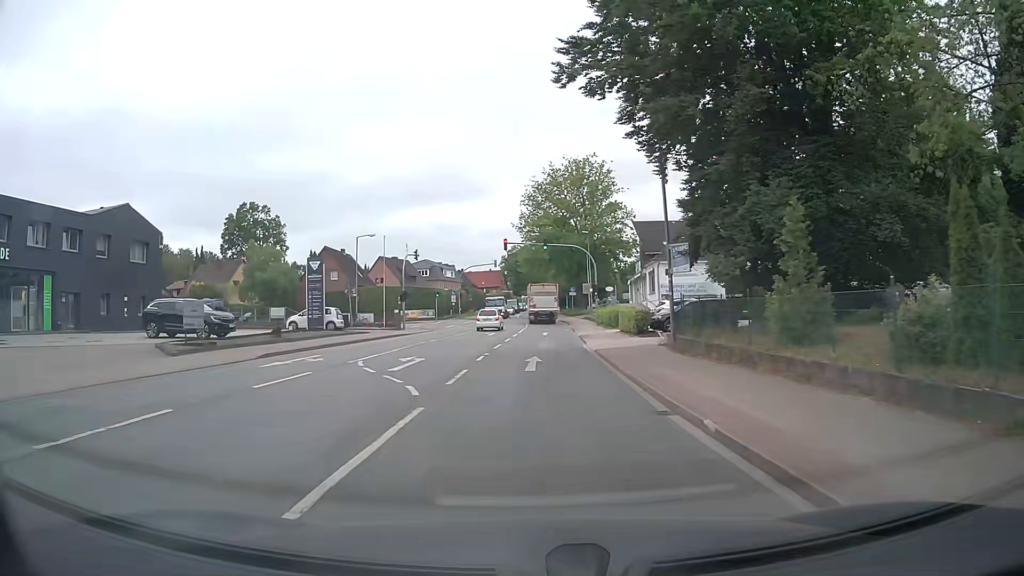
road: tertiary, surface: asphalt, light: Day
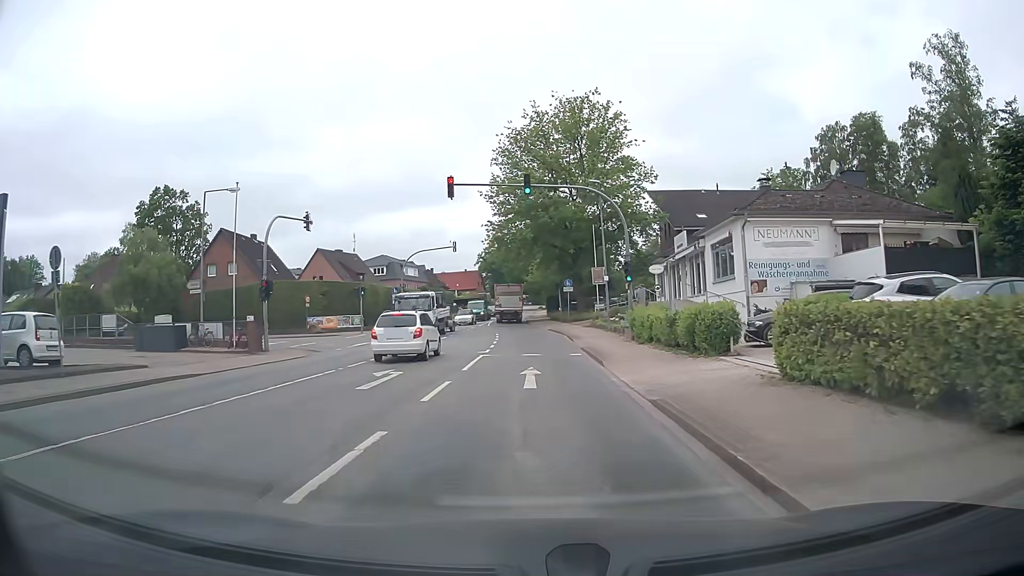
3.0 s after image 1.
(+0.6, +26.0) m; +2°
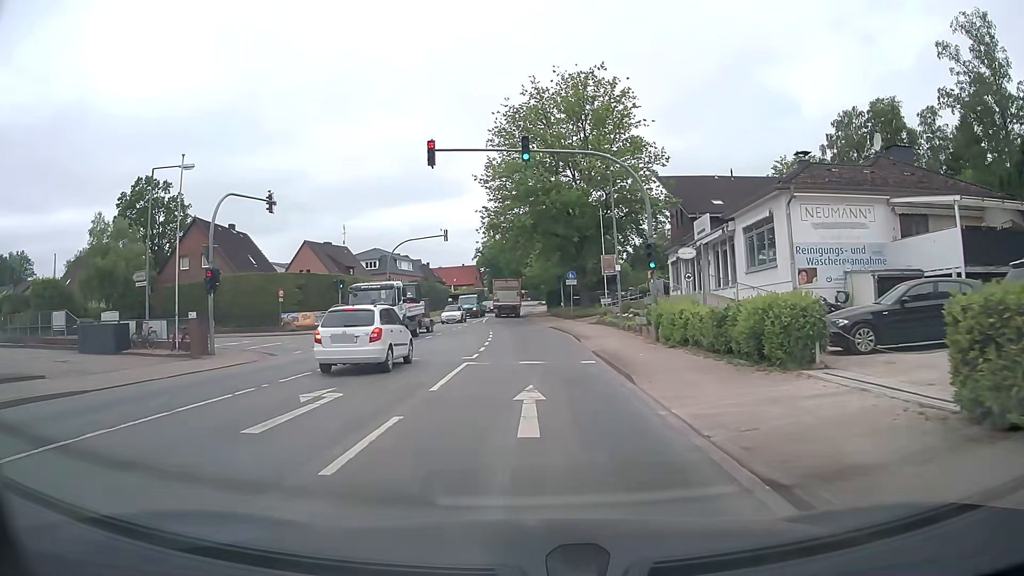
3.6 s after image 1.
(0.0, +5.3) m; 0°
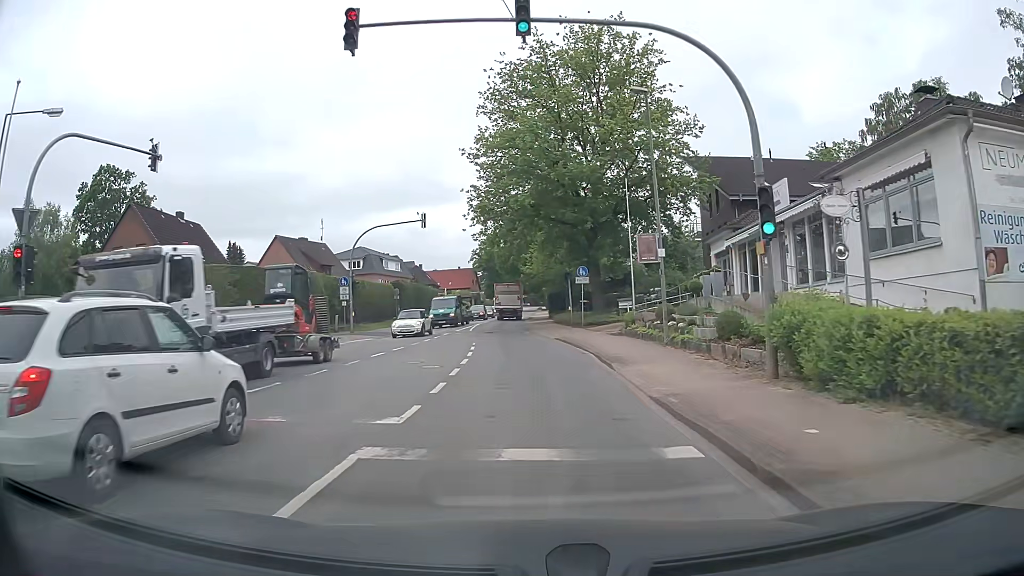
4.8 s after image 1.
(-0.1, +10.7) m; 0°
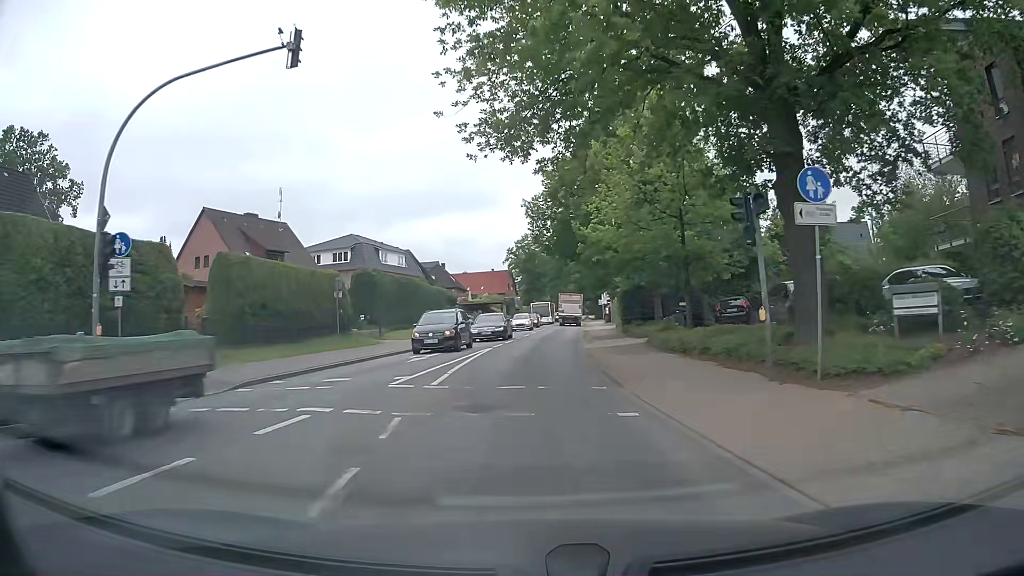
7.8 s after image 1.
(-1.0, +28.3) m; -4°
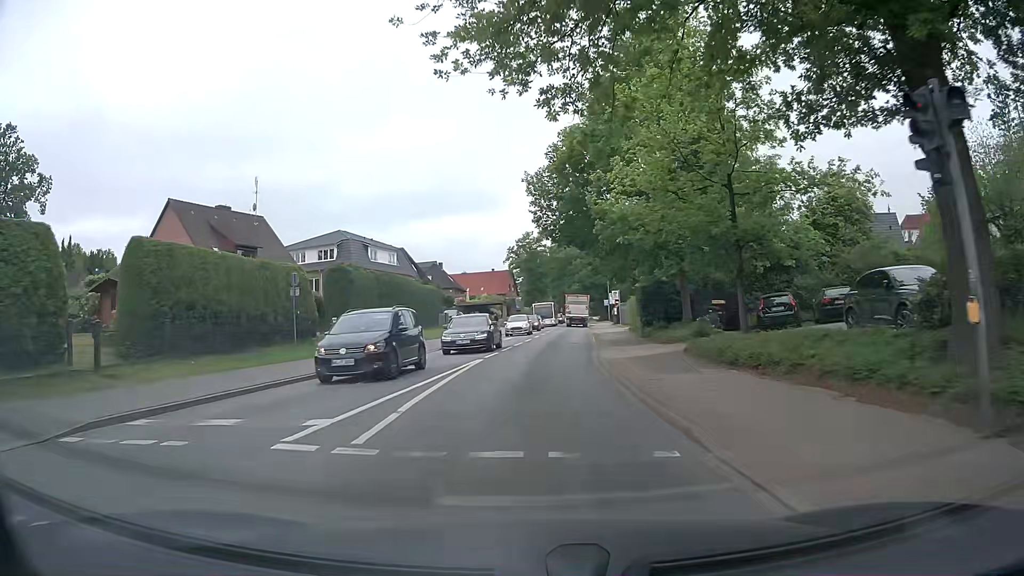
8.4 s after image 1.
(-0.1, +6.1) m; 0°
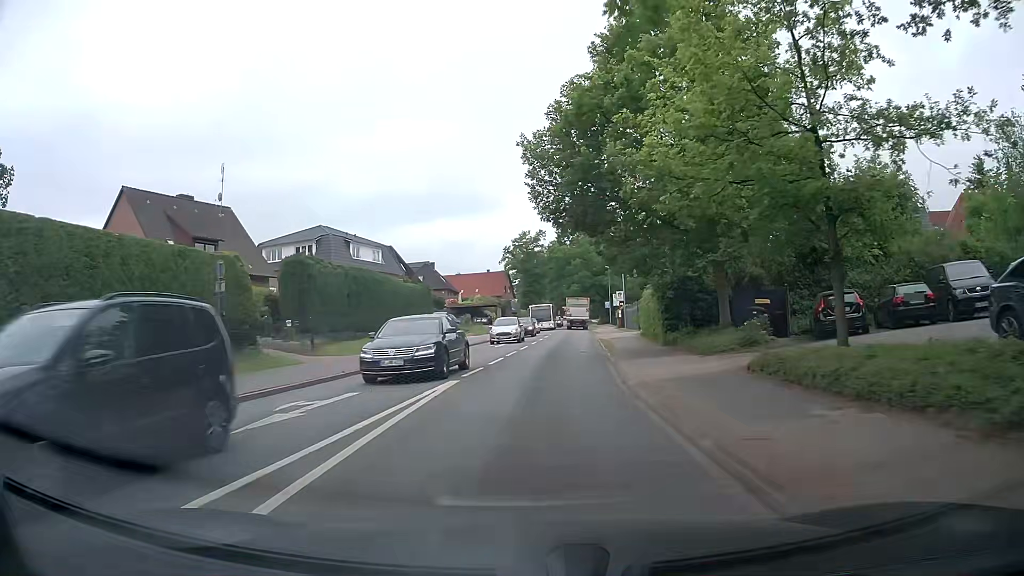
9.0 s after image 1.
(0.0, +6.2) m; 0°
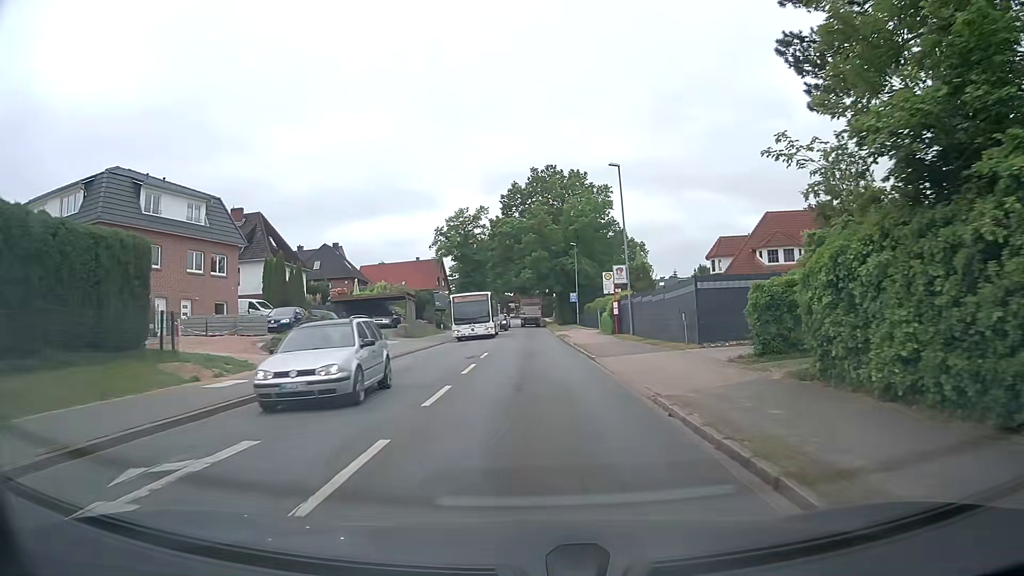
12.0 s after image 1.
(+1.4, +30.1) m; +5°
(0, +10) (0, +20) (0, +30) (0, +40) (0, +50) (0, +60) (0, +70) (0, +80) (0, +90) (0, +100) m
